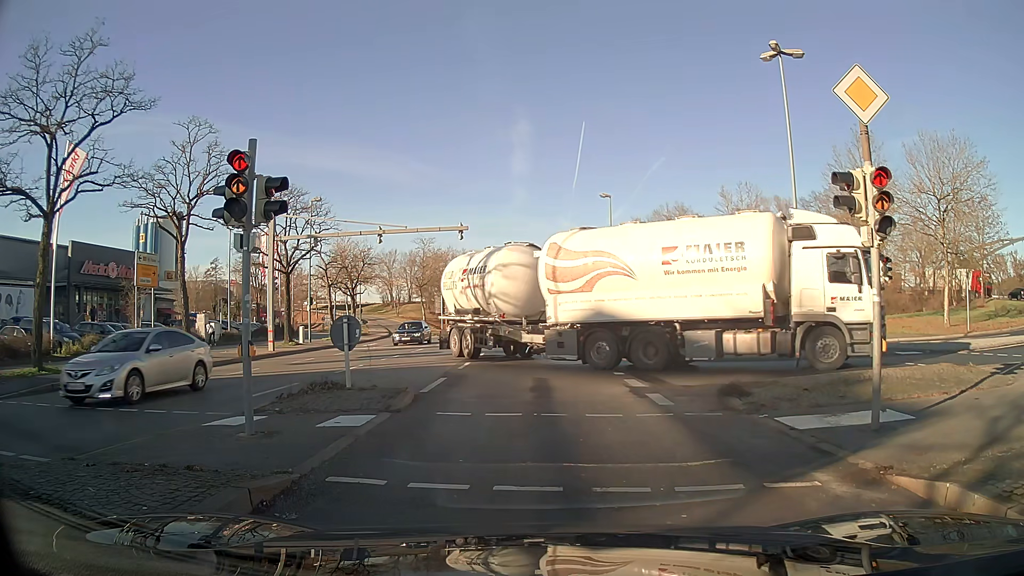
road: primary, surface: asphalt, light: Day
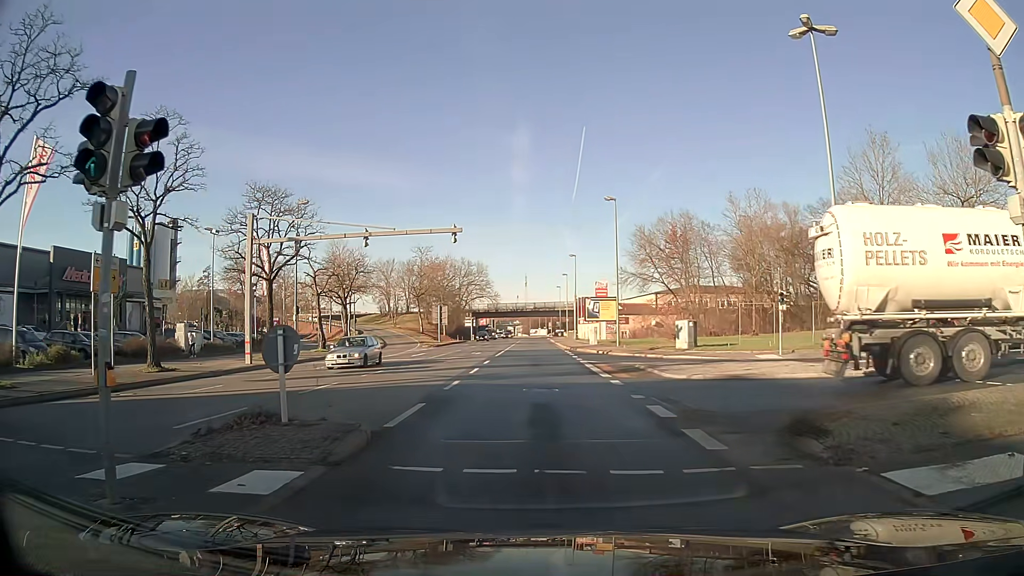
(0.0, +3.4) m; -1°
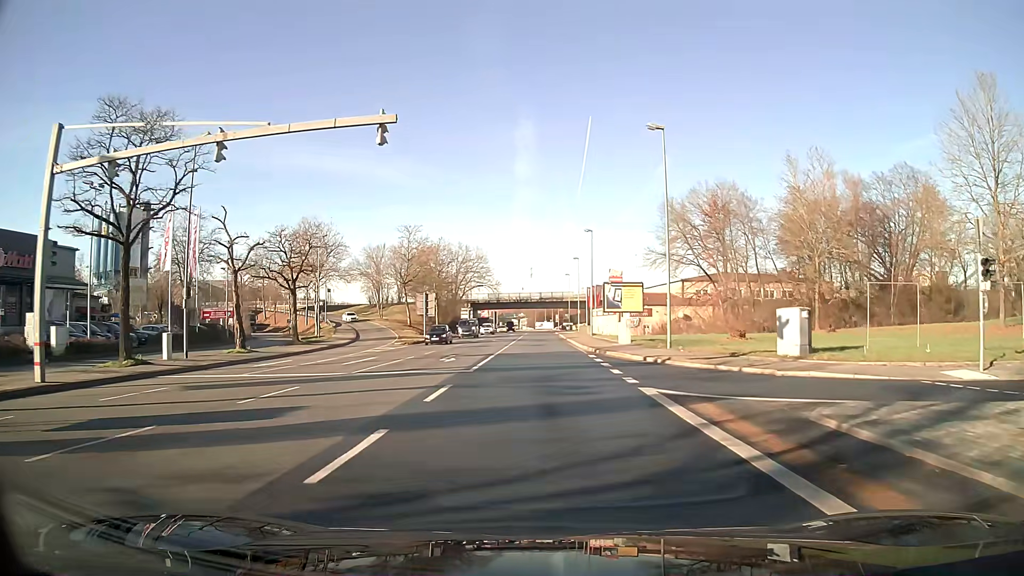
(-0.1, +16.6) m; 0°
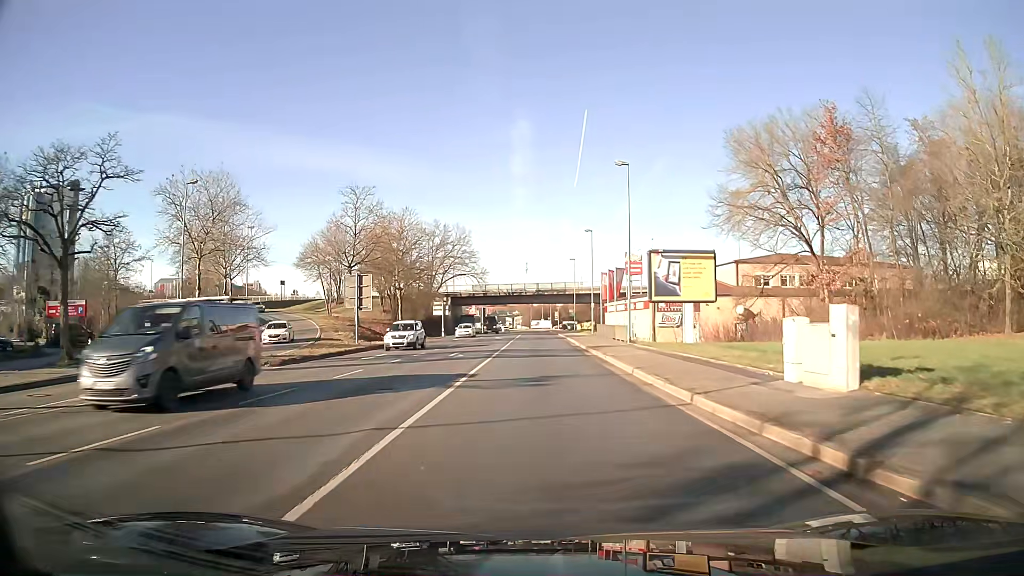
(+0.1, +27.4) m; +1°
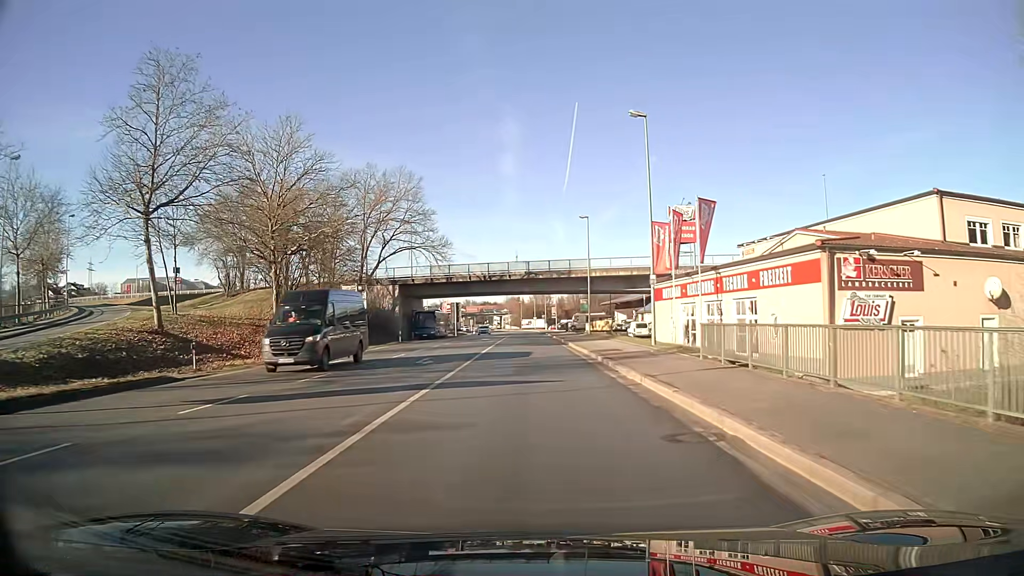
(+0.3, +37.9) m; +1°
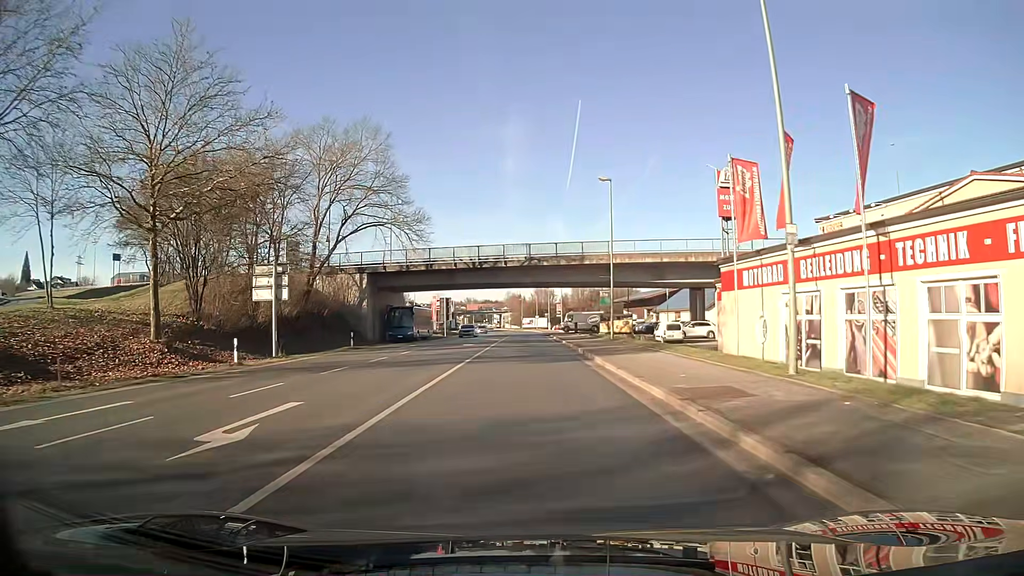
(0.0, +15.7) m; 0°
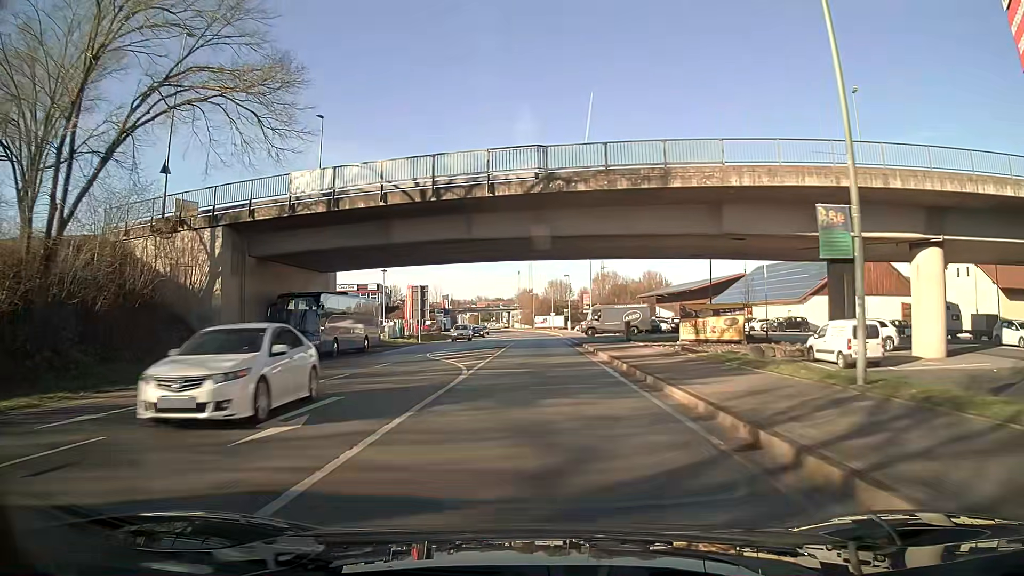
(-0.3, +31.9) m; -1°
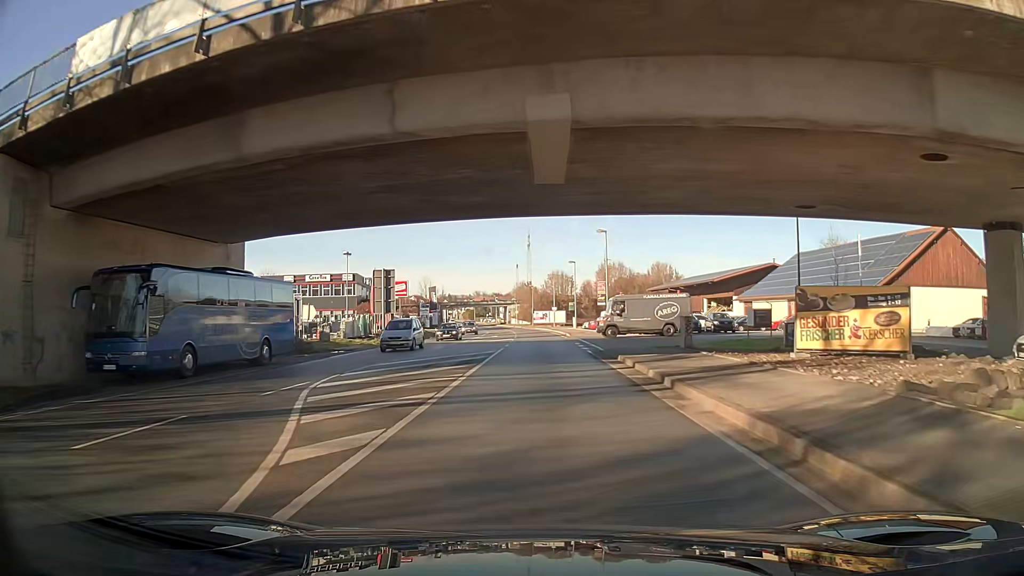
(0.0, +16.0) m; +1°
